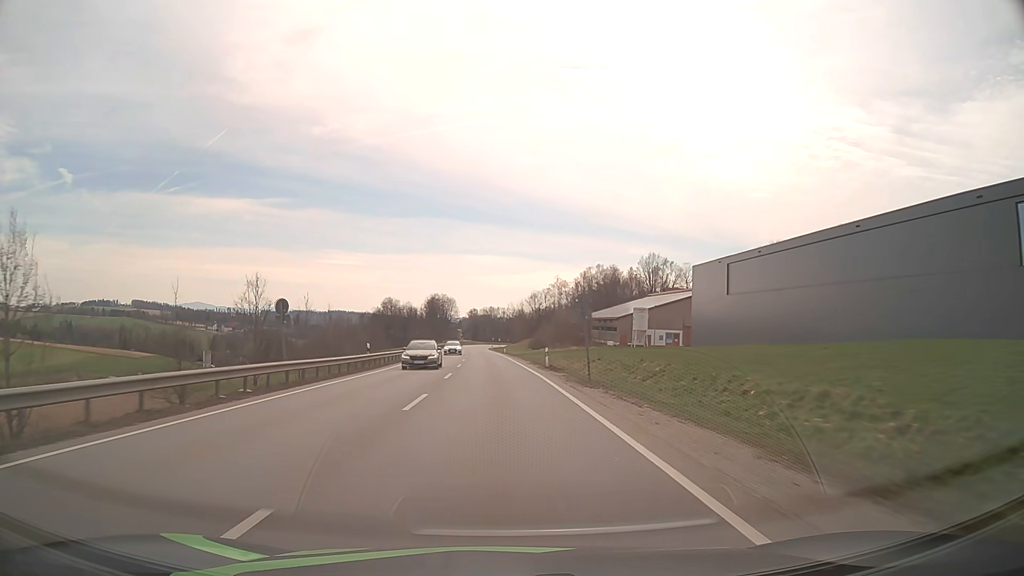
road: primary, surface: asphalt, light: Day
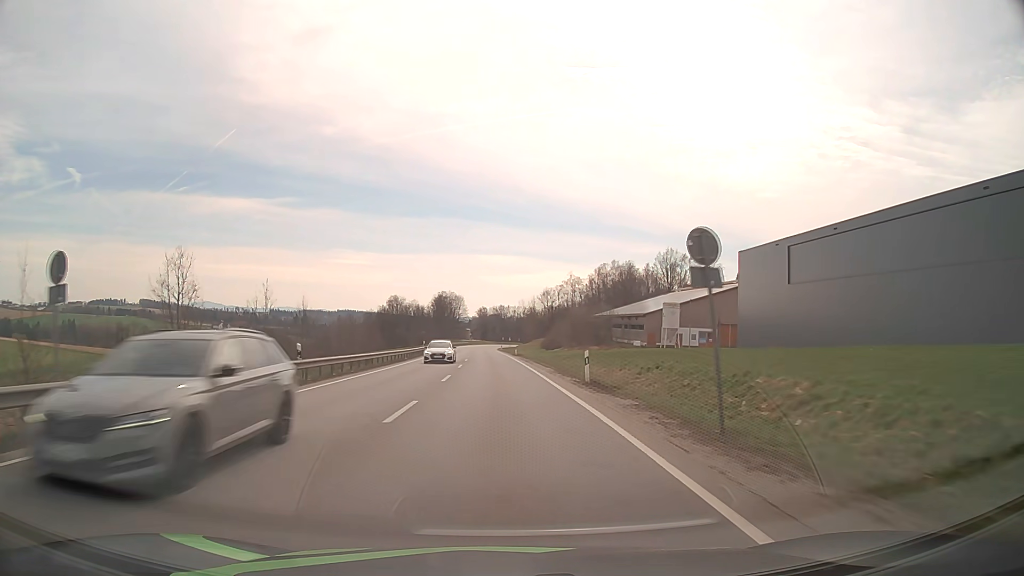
(-0.1, +14.0) m; -1°
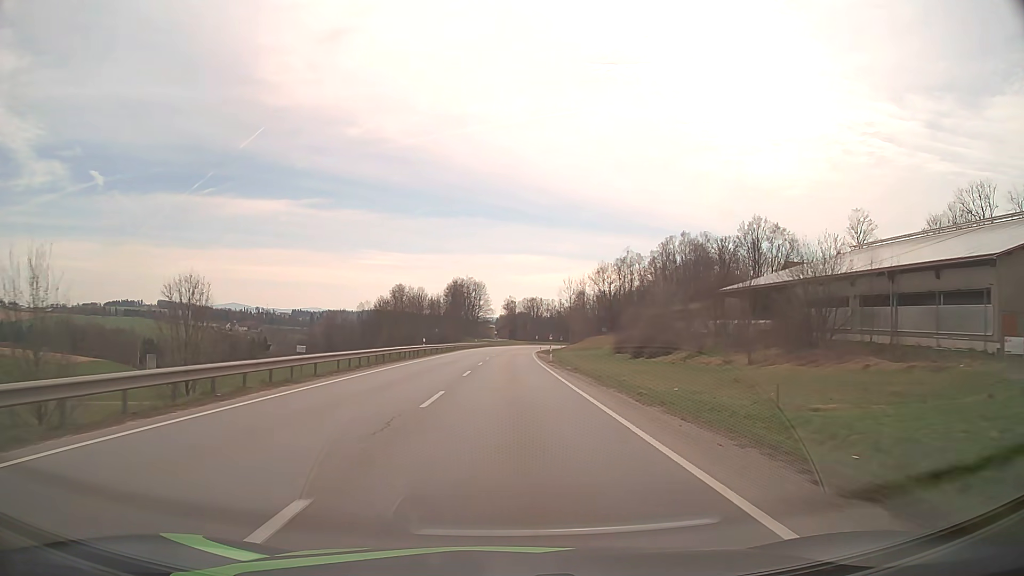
(-2.1, +69.8) m; -2°
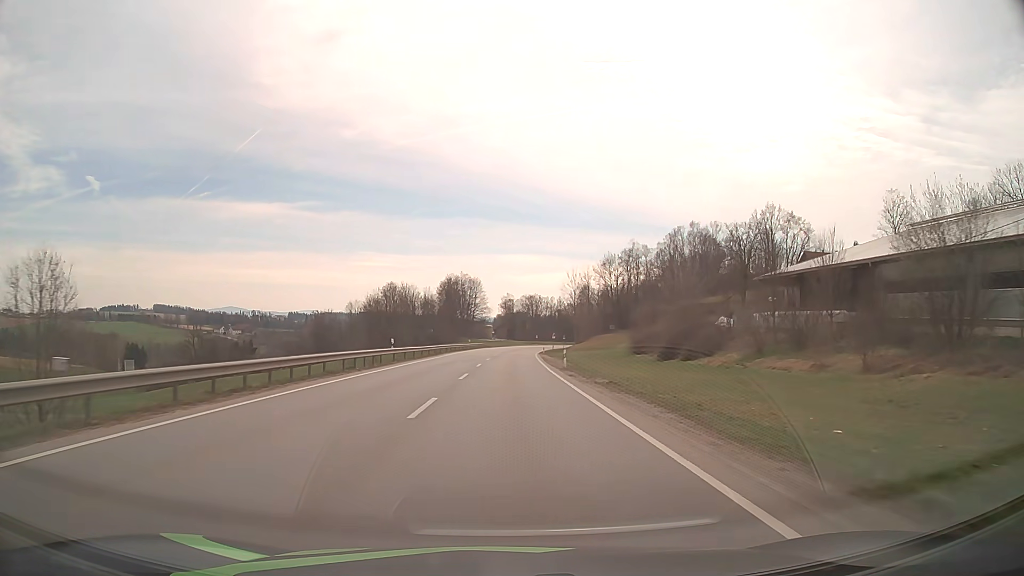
(0.0, +13.9) m; 0°
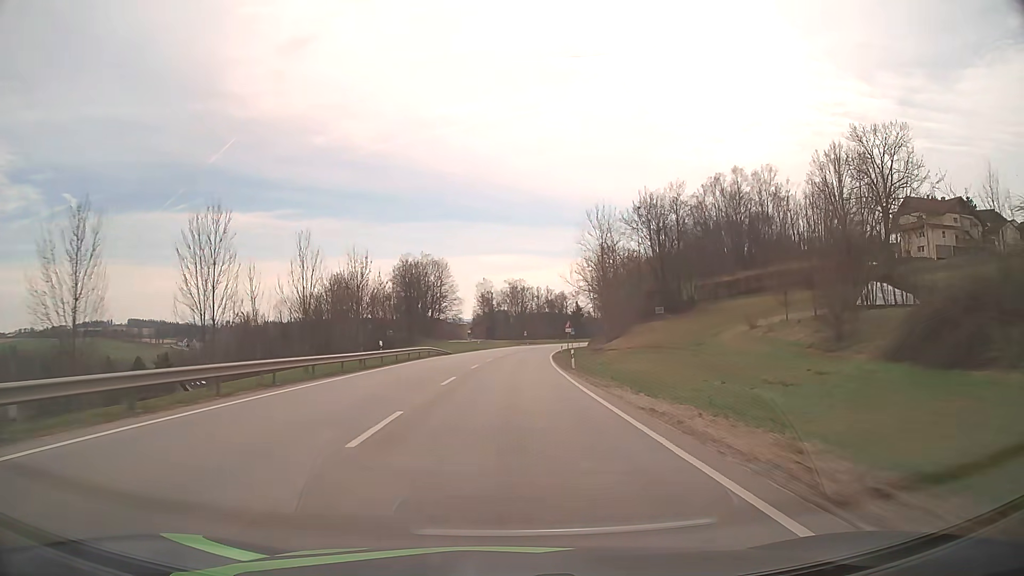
(+0.6, +55.6) m; +2°
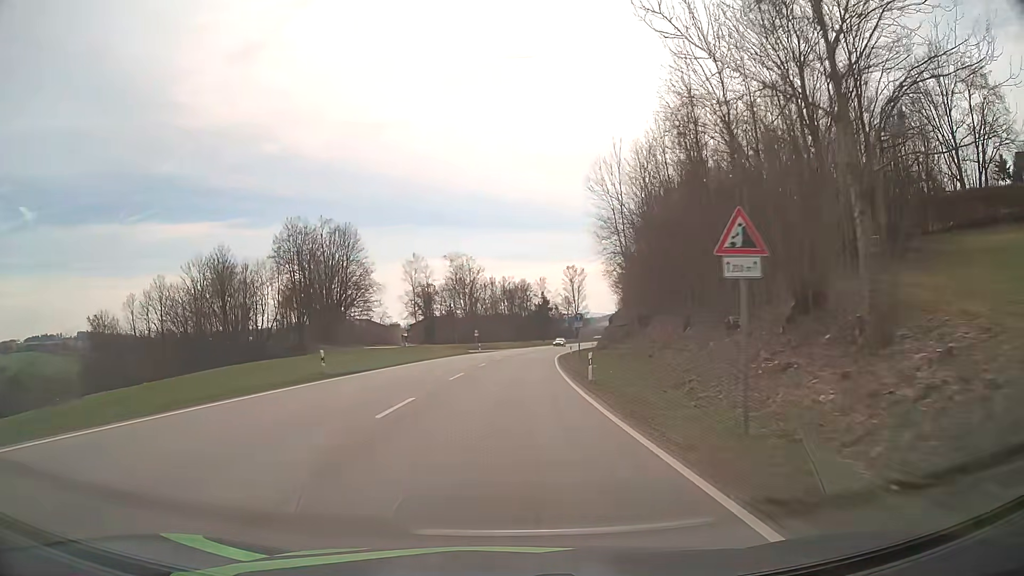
(+1.6, +55.9) m; +4°
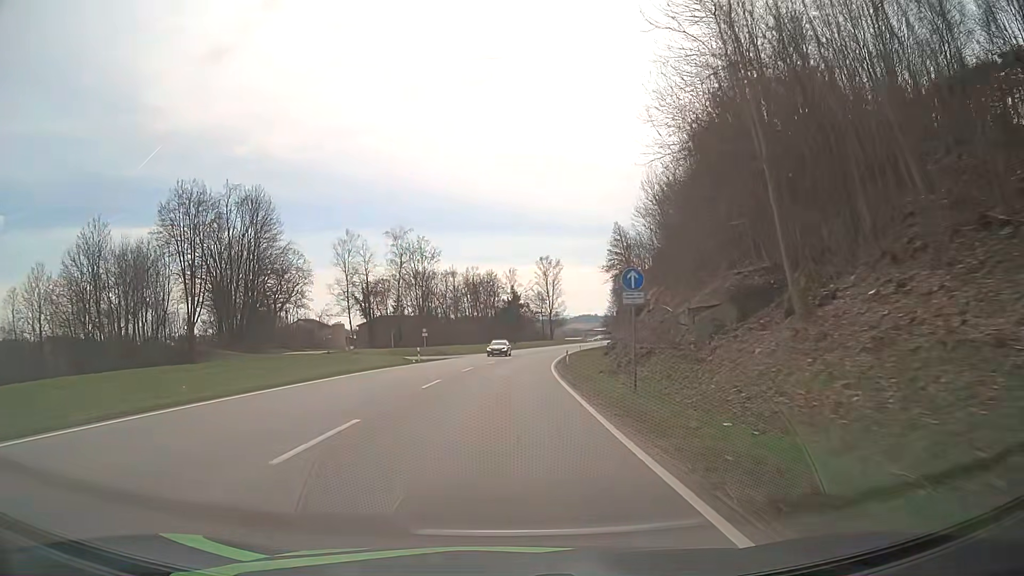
(+0.7, +28.3) m; +3°
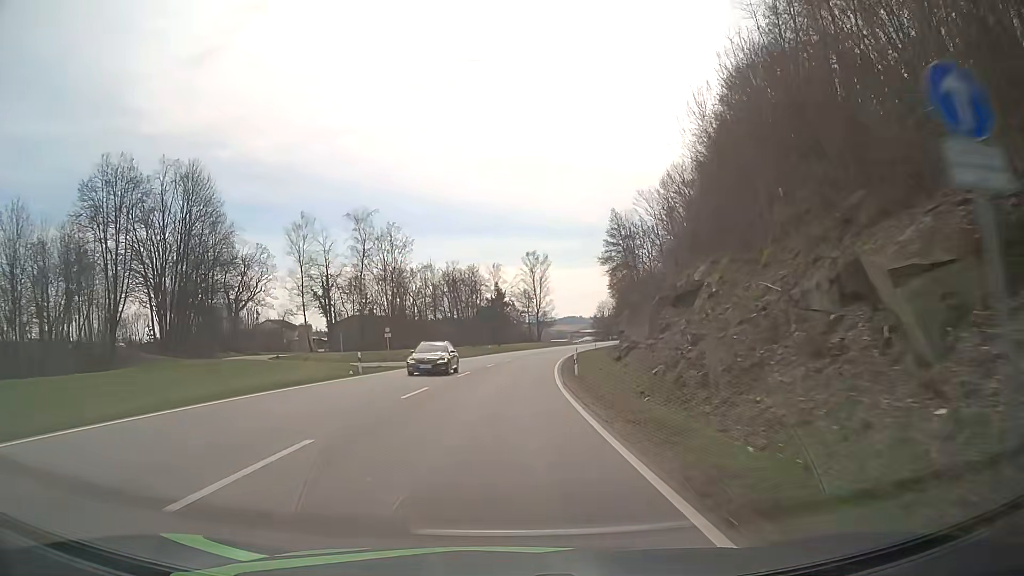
(+0.2, +14.2) m; +1°
(0, +10) (0, +20) (+1, +30) (+1, +40) (+2, +50) (+3, +60) (+4, +70) (+6, +80) (+7, +90) (+9, +99) m
